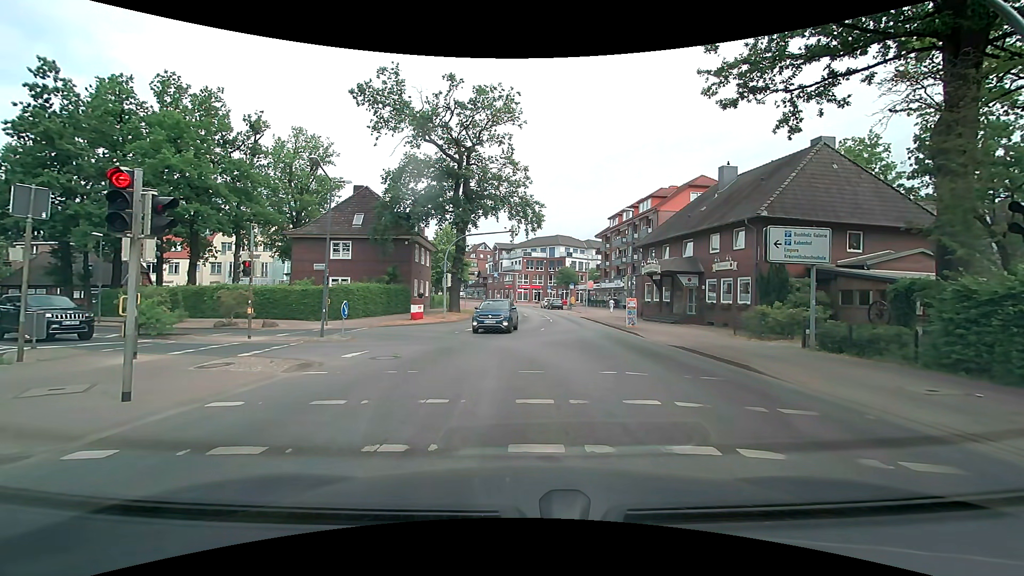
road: secondary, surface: asphalt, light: Day
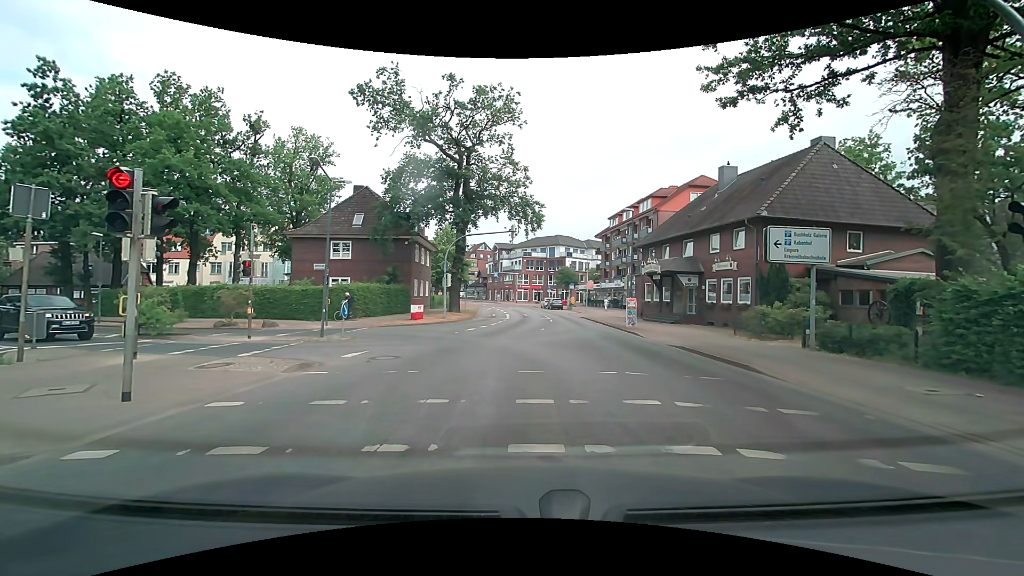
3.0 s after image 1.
(0.0, 0.0) m; 0°
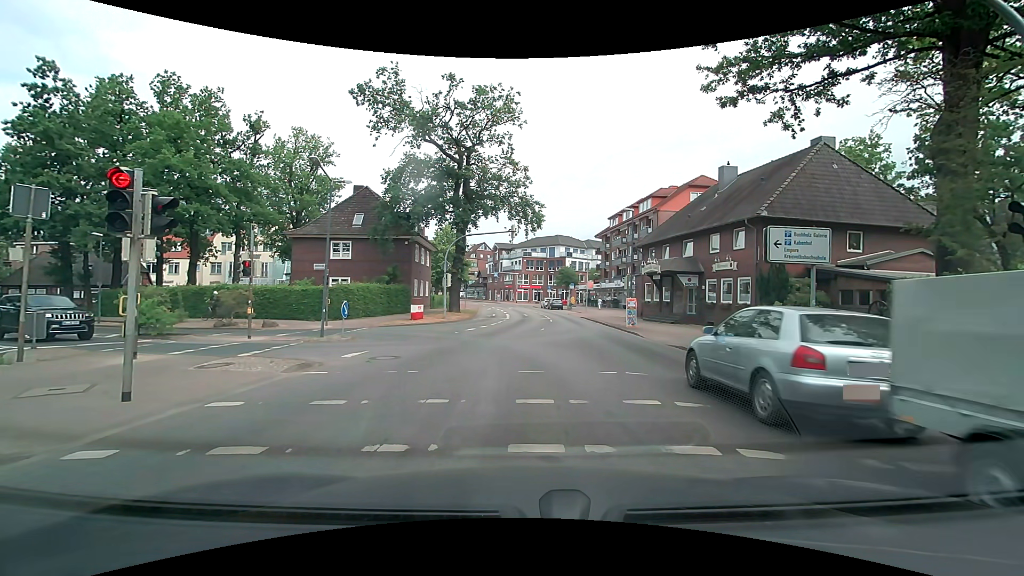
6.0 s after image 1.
(0.0, 0.0) m; 0°
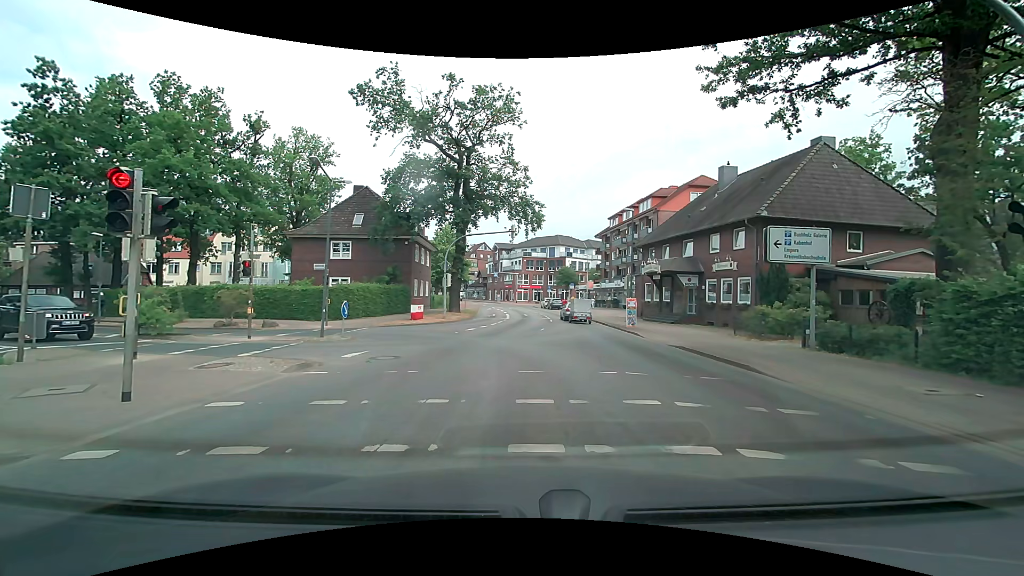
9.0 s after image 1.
(0.0, 0.0) m; 0°
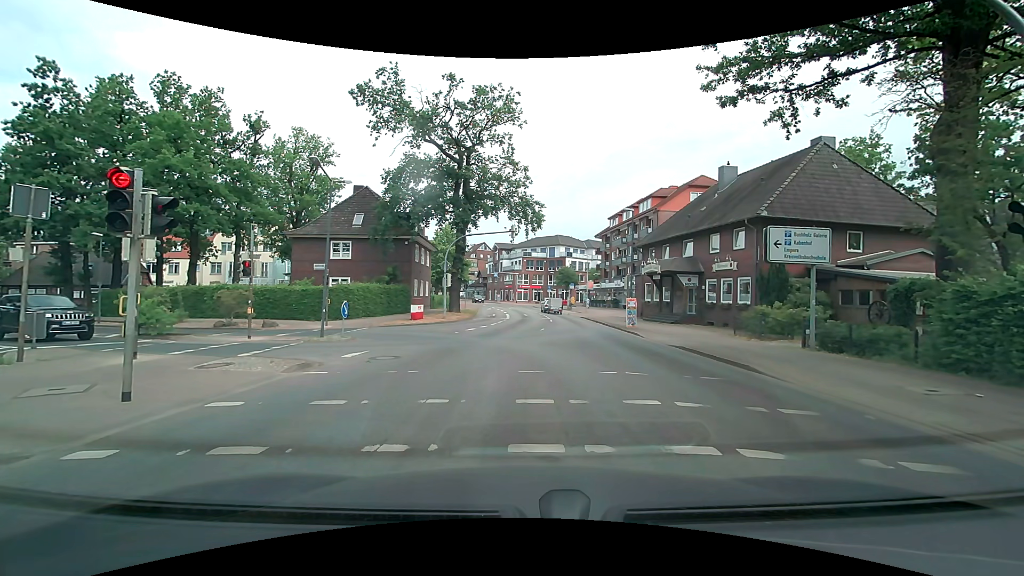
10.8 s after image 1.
(0.0, 0.0) m; 0°
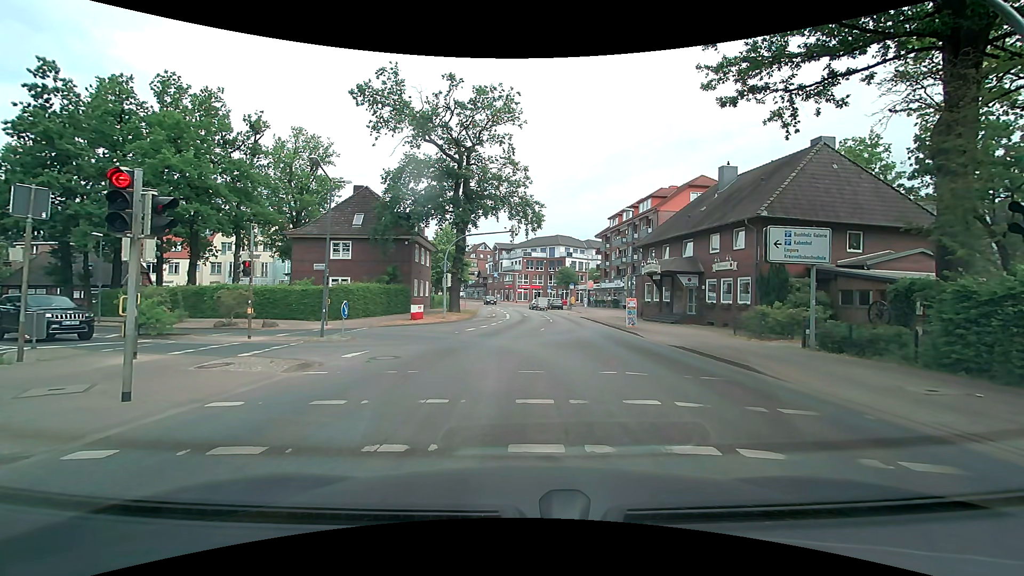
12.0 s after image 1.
(0.0, 0.0) m; 0°
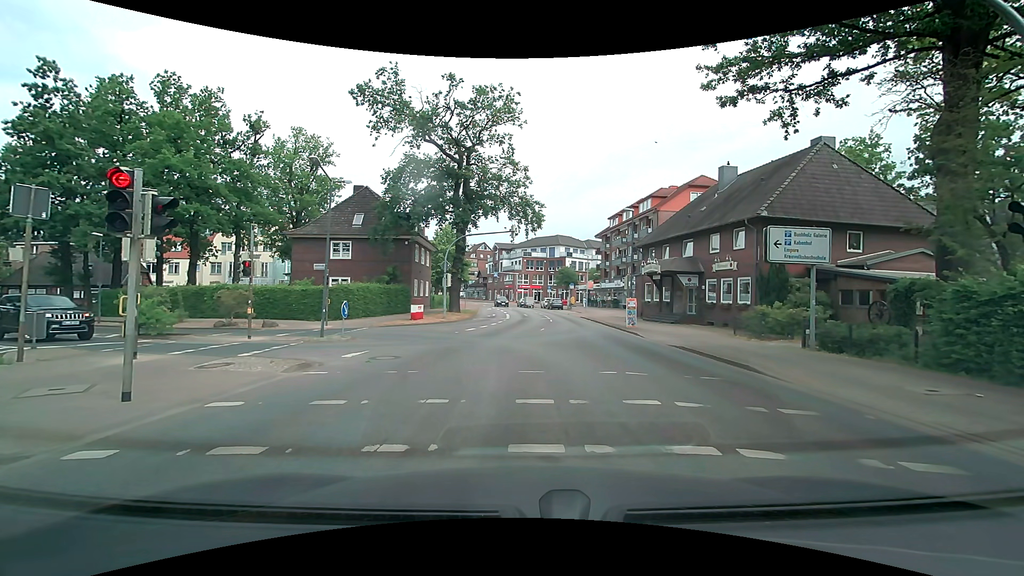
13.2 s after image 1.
(0.0, 0.0) m; 0°
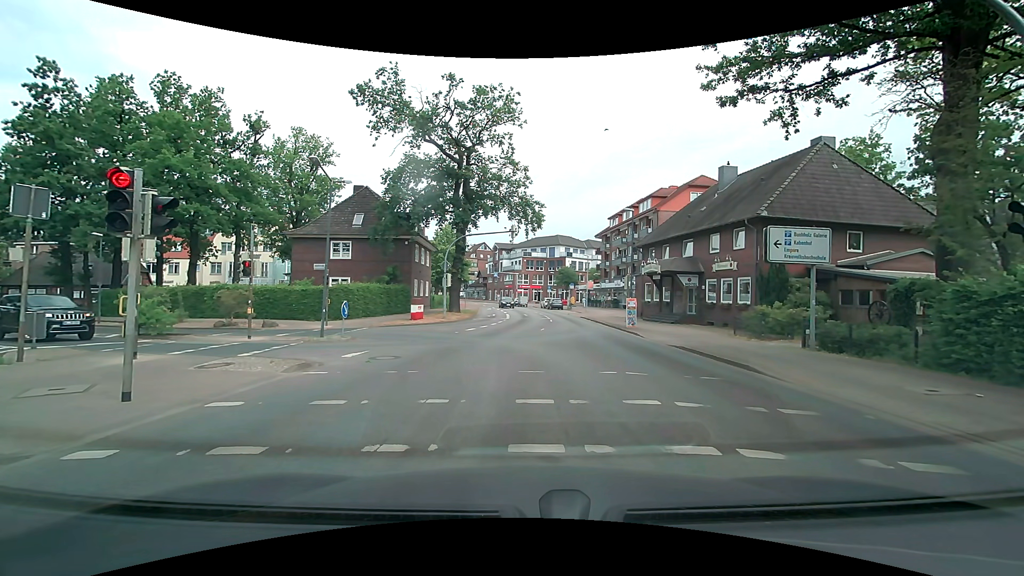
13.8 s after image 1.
(0.0, 0.0) m; 0°
